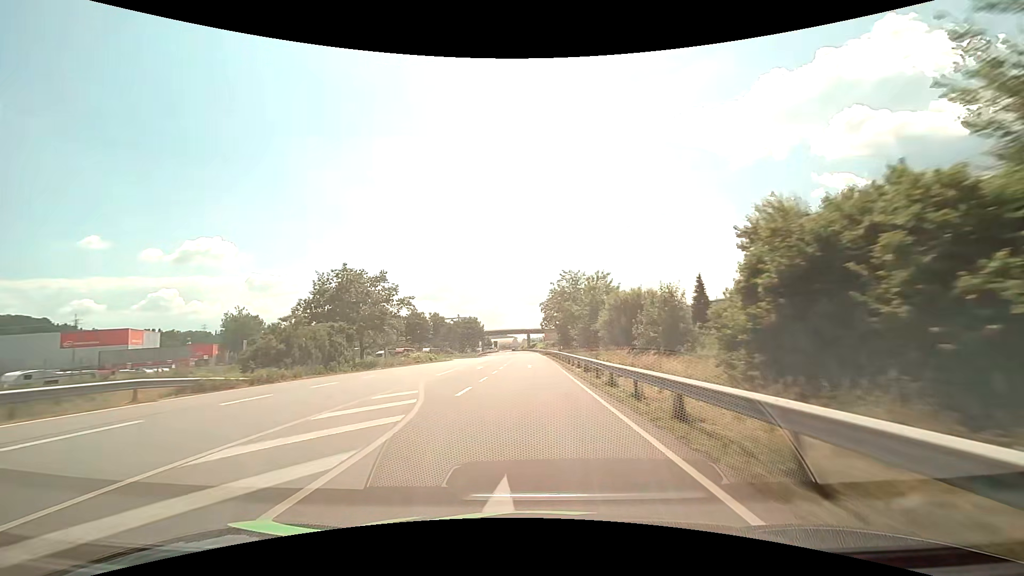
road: primary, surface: asphalt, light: Day
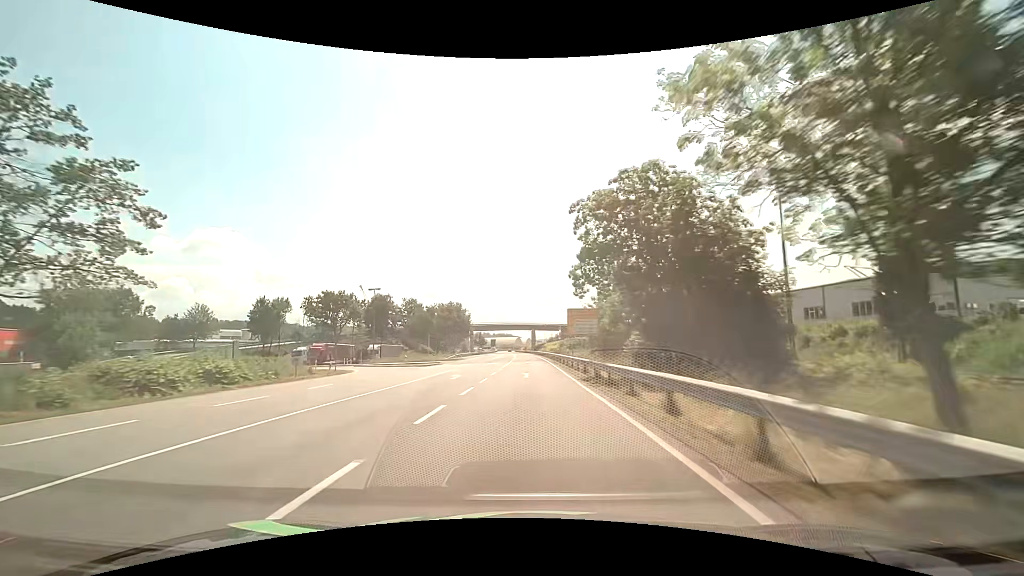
(-0.4, +59.4) m; -1°
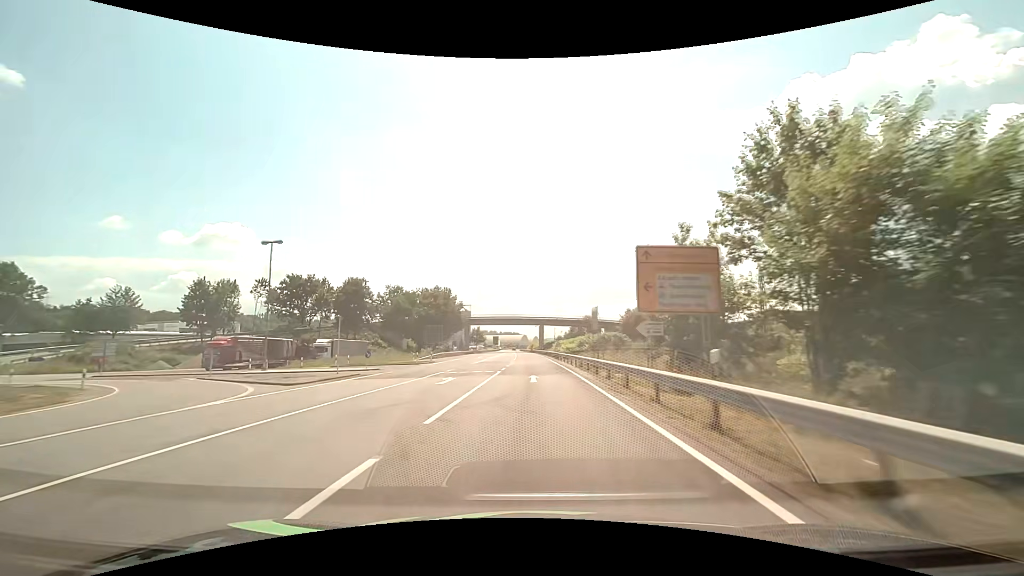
(-0.1, +29.9) m; -1°
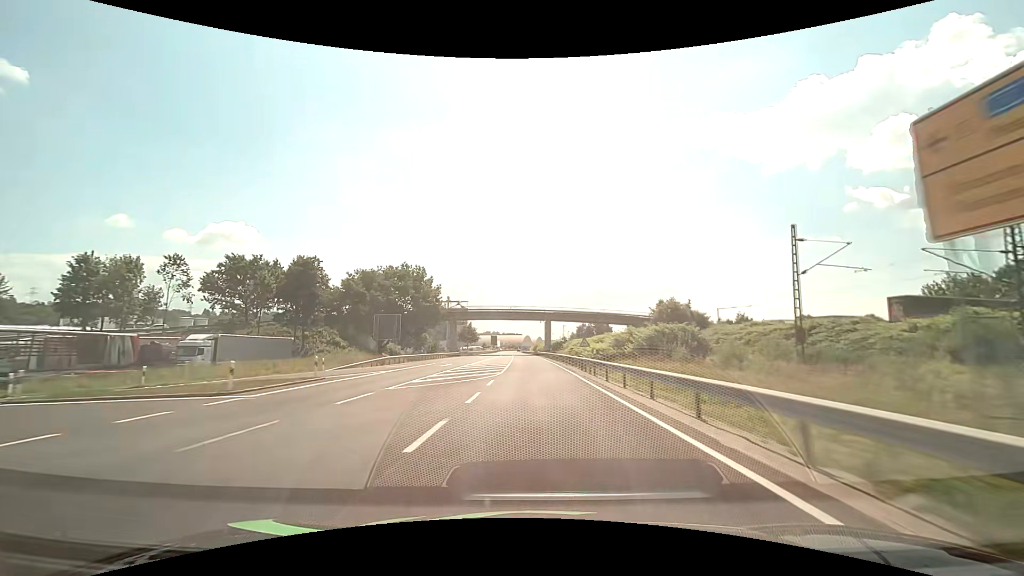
(-0.2, +30.2) m; 0°
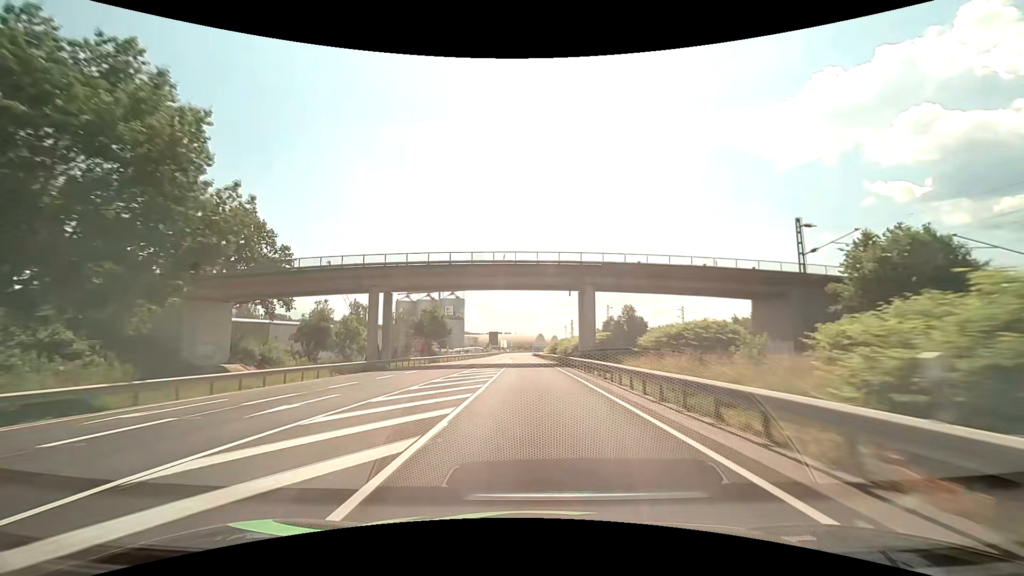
(-0.7, +60.8) m; -1°
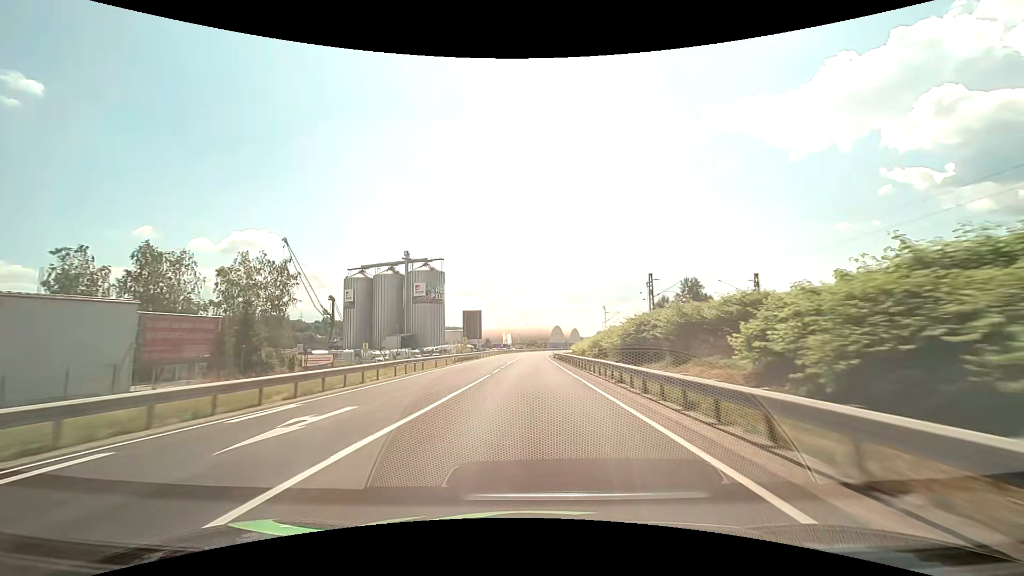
(-1.2, +76.7) m; -1°
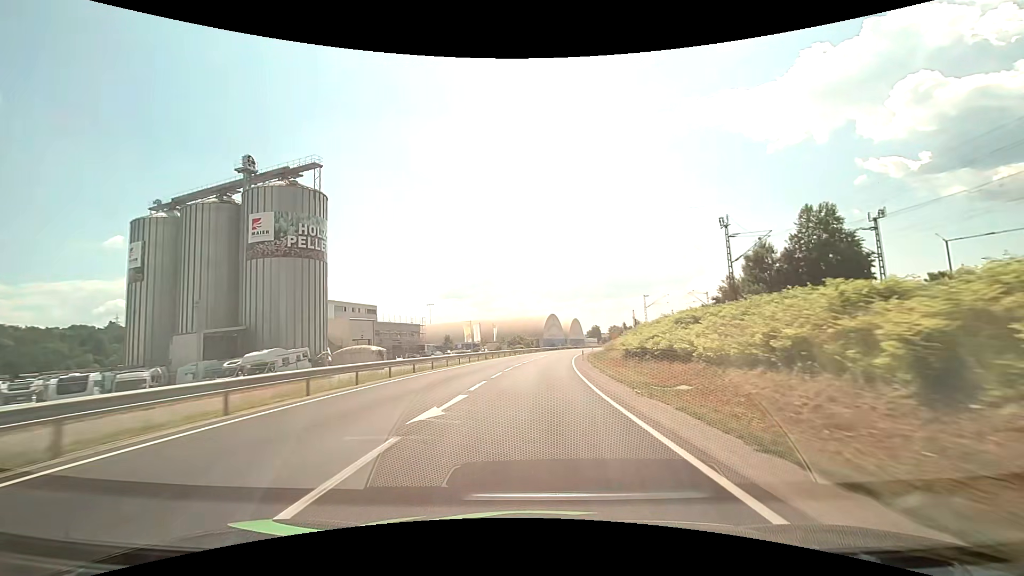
(+0.1, +77.6) m; +1°
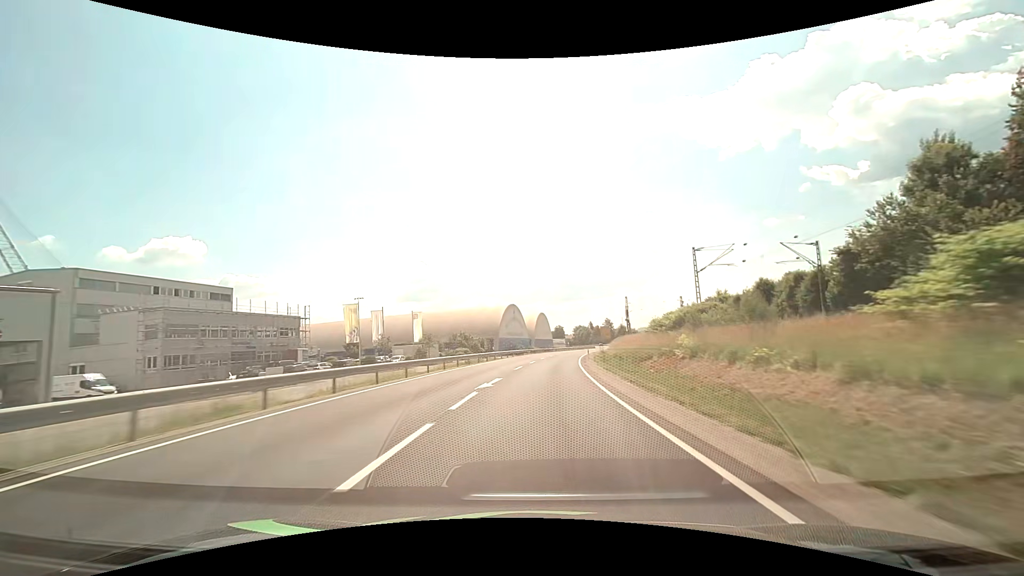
(+1.6, +46.5) m; +4°
(0, +10) (0, +20) (+1, +30) (+2, +40) (+3, +50) (+4, +60) (+5, +70) (+7, +80) (+9, +89) (+11, +99) m
